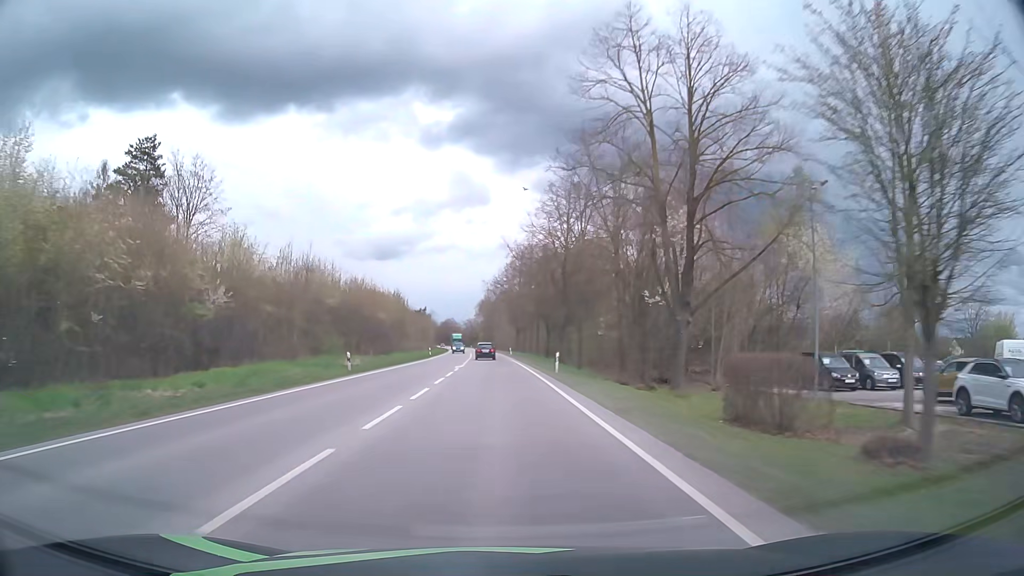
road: primary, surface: asphalt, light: Day
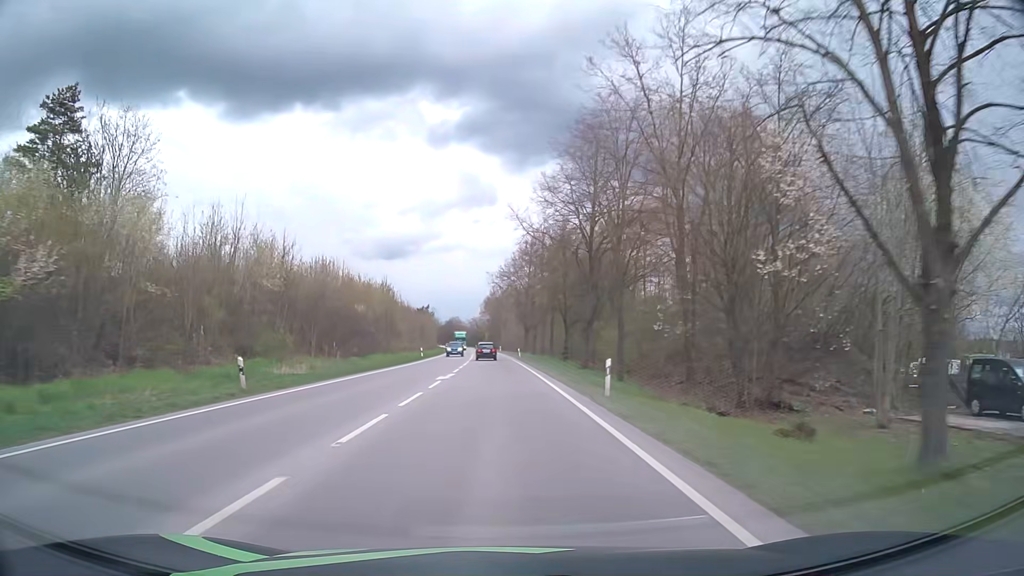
(-0.1, +14.0) m; -1°
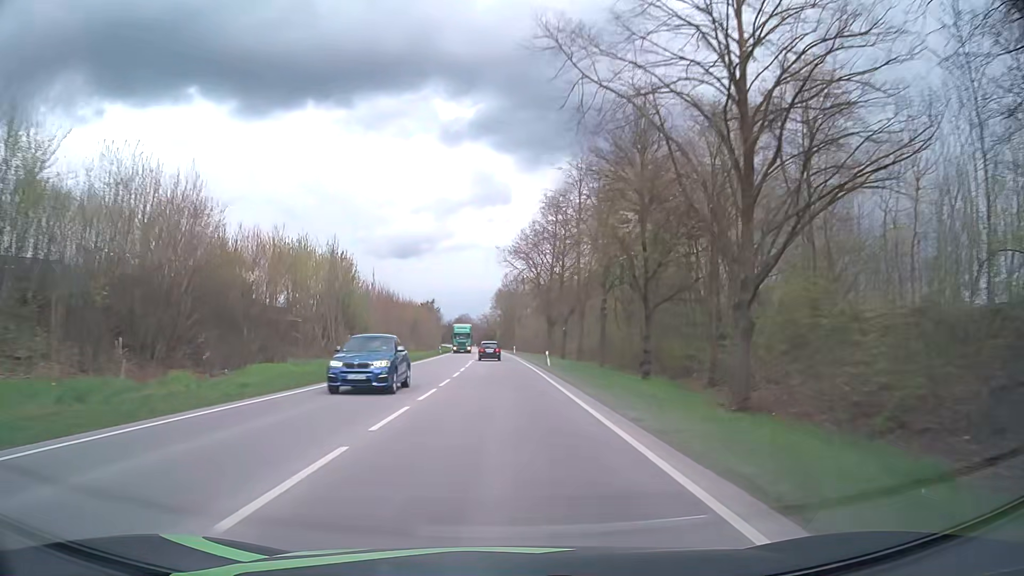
(-0.3, +28.1) m; -1°
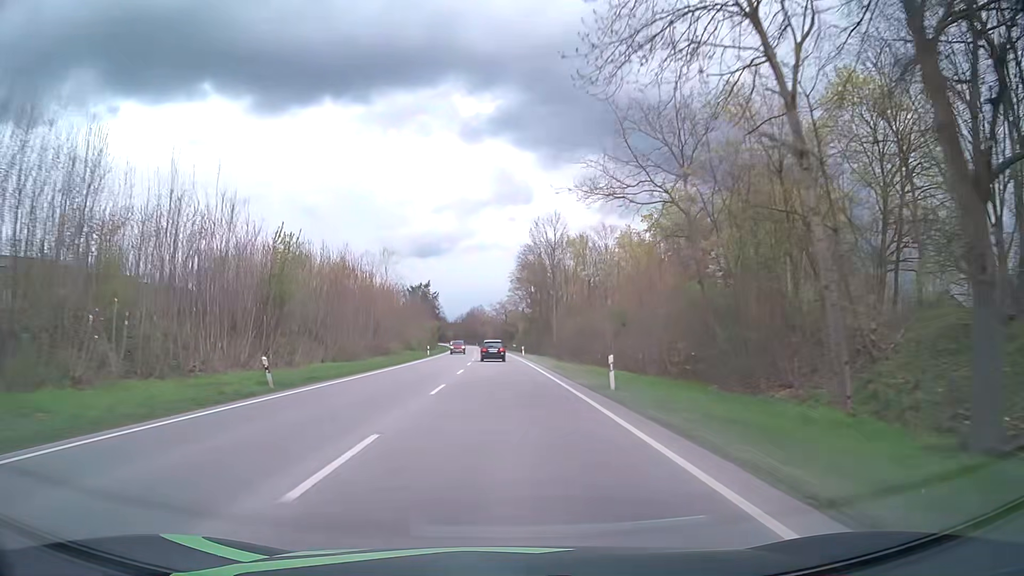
(-1.0, +70.3) m; -2°
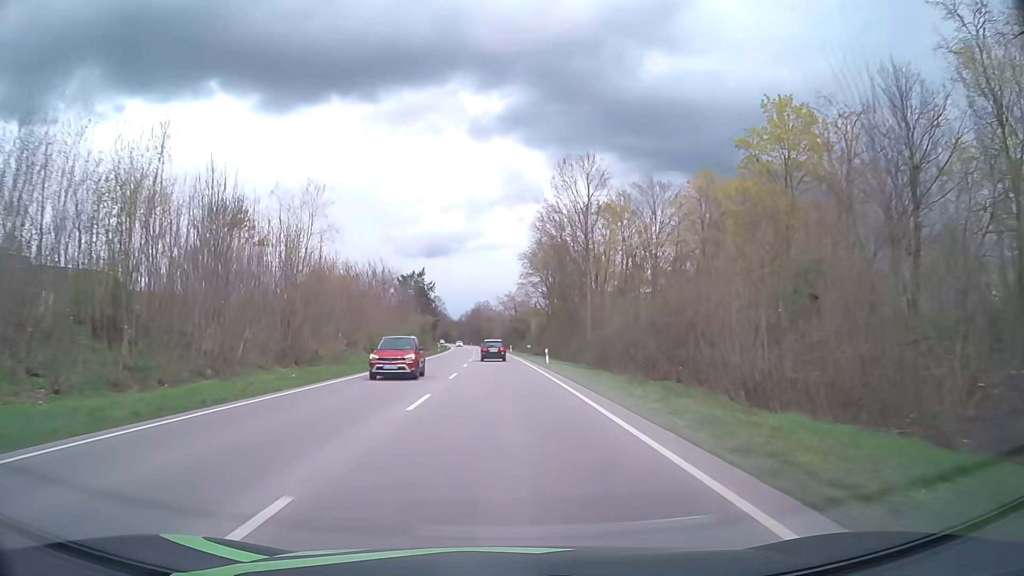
(-0.2, +27.8) m; -1°
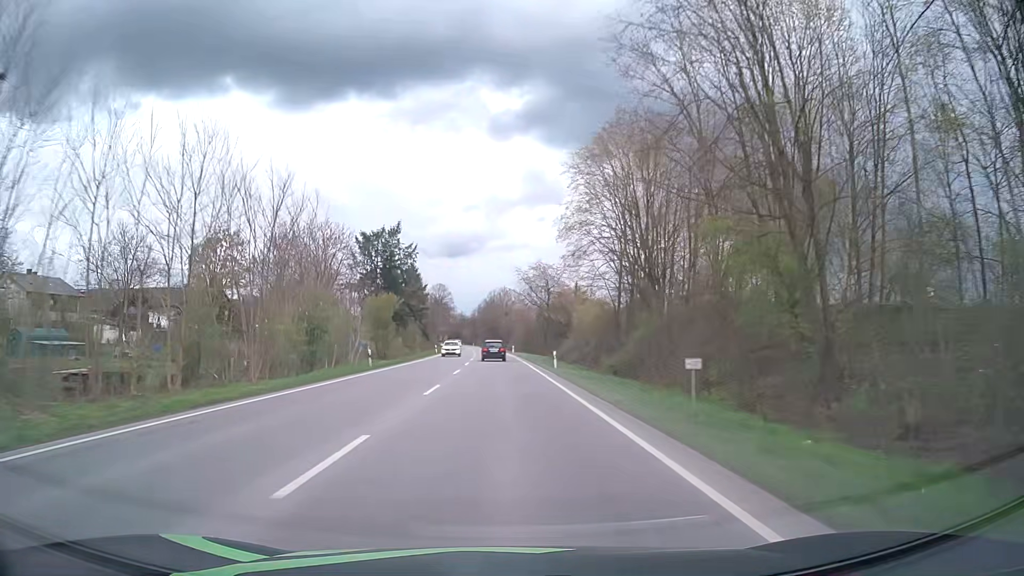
(-0.6, +55.2) m; -2°
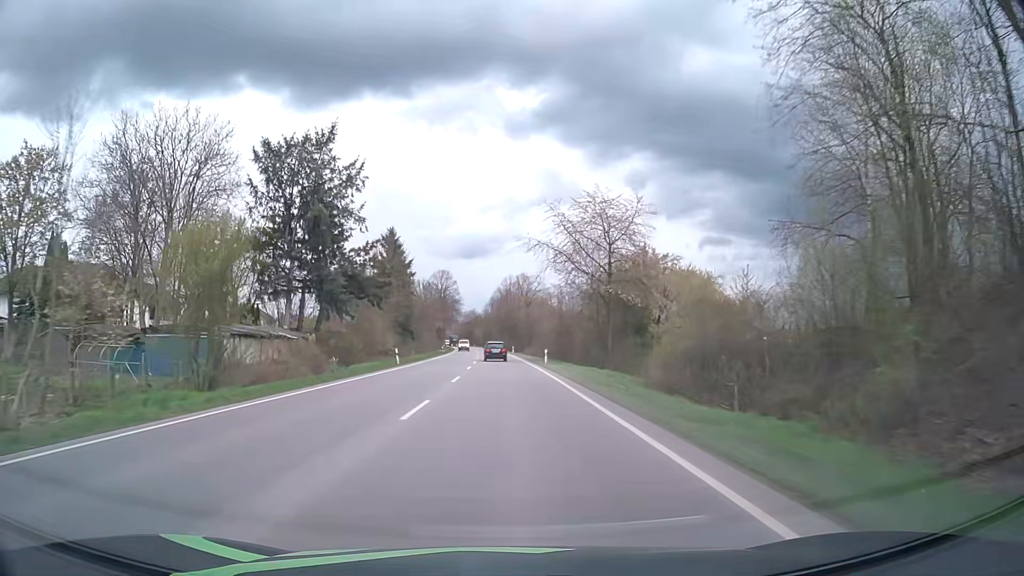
(-0.5, +41.4) m; -1°
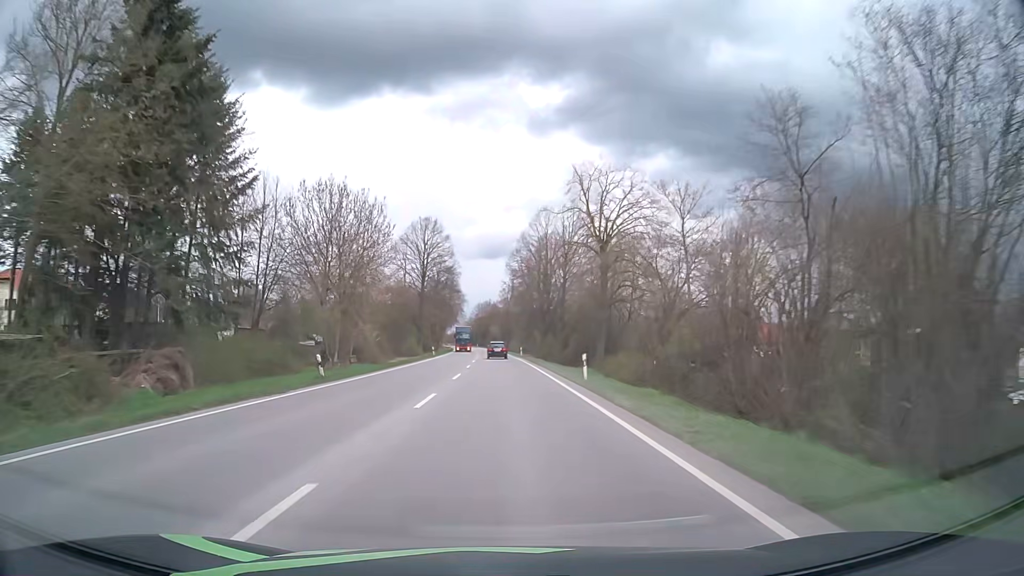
(-1.0, +69.4) m; -2°
(0, +10) (0, +20) (0, +30) (0, +40) (-1, +50) (-1, +60) (-1, +70) (-1, +80) (-2, +90) (-2, +100) m
